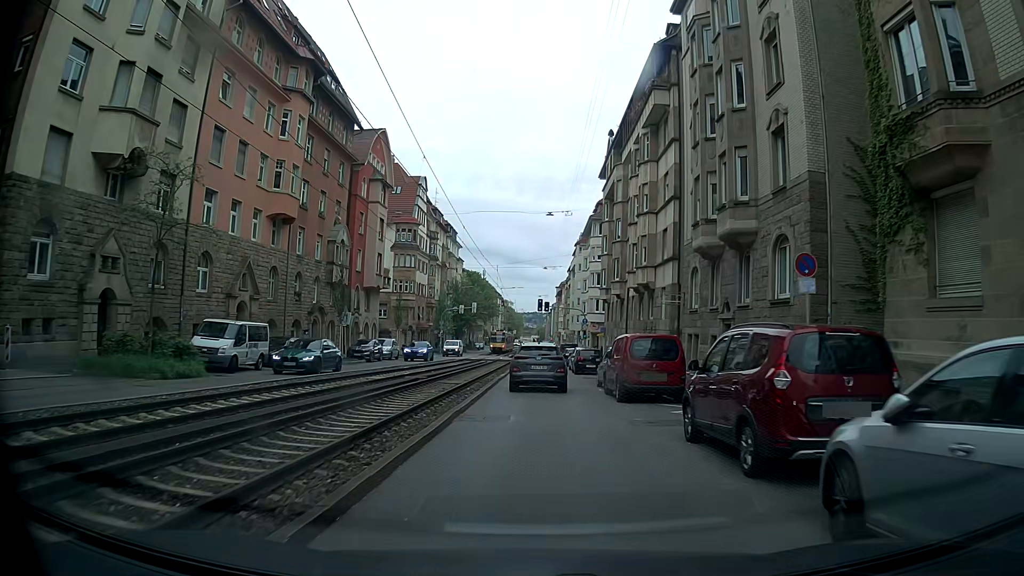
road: tertiary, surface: asphalt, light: Day
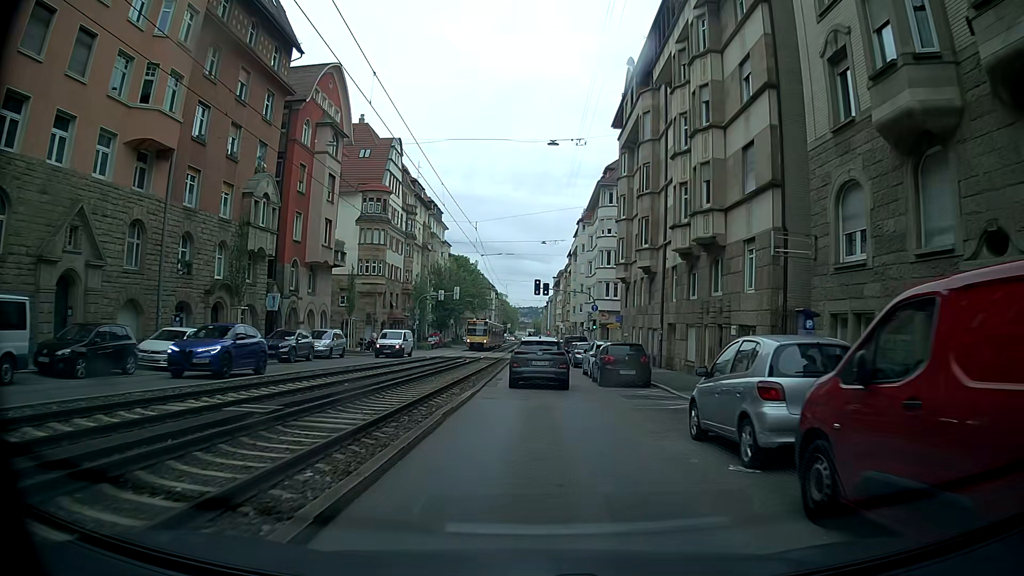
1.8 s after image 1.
(-0.1, +15.7) m; +1°
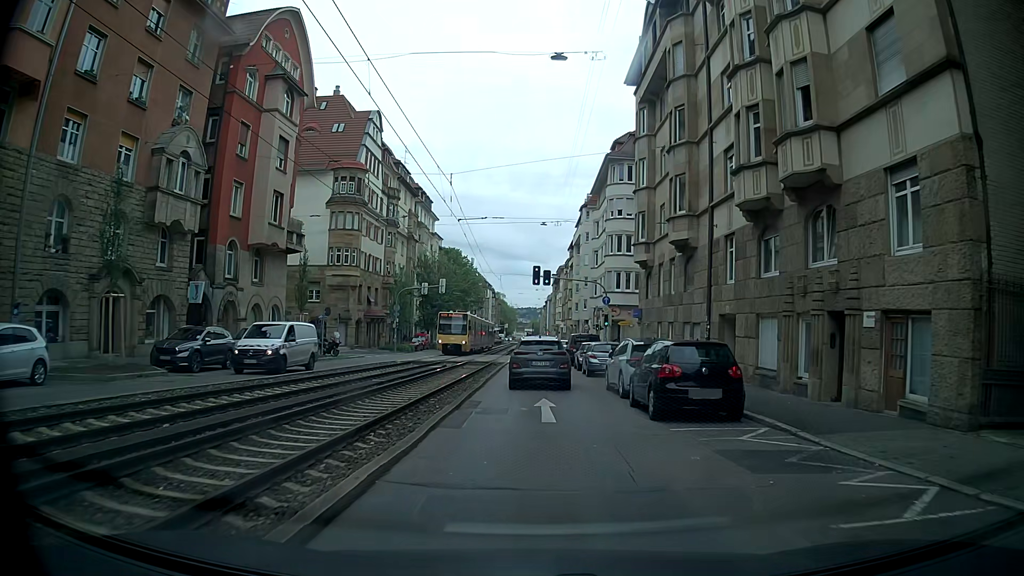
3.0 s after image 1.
(-0.2, +10.1) m; -1°
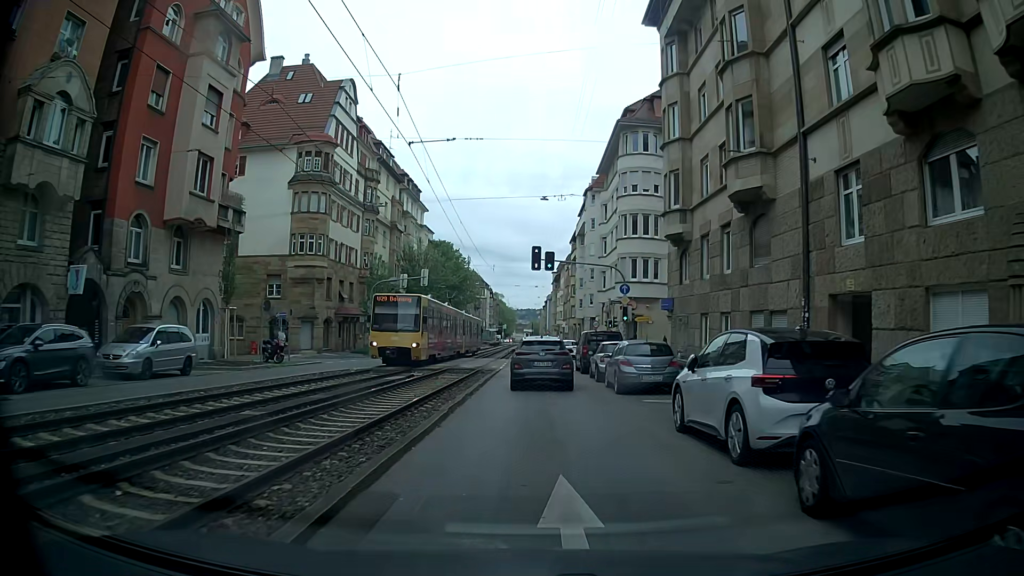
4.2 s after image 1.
(0.0, +9.8) m; -1°
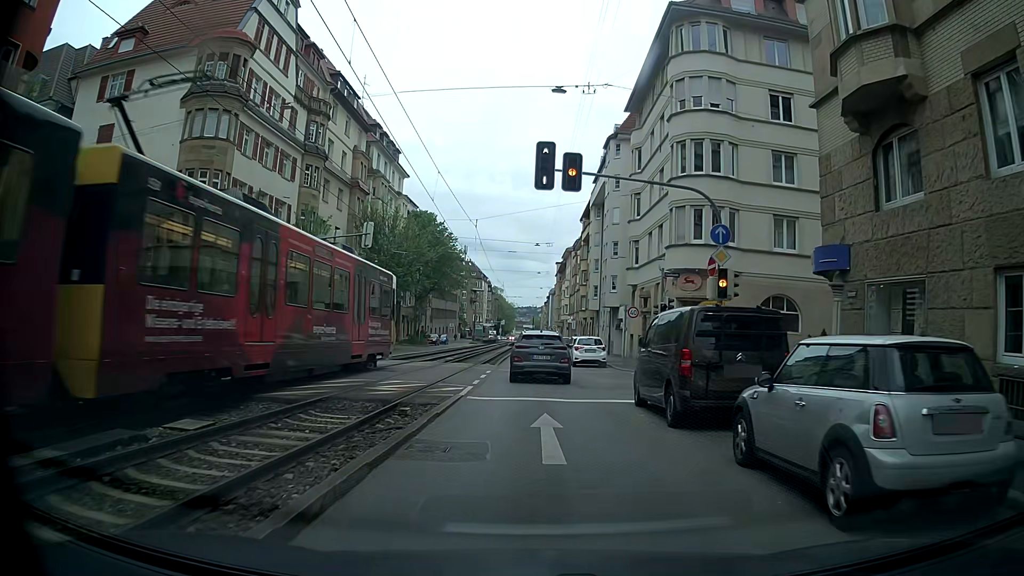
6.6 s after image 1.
(+0.2, +18.7) m; +1°
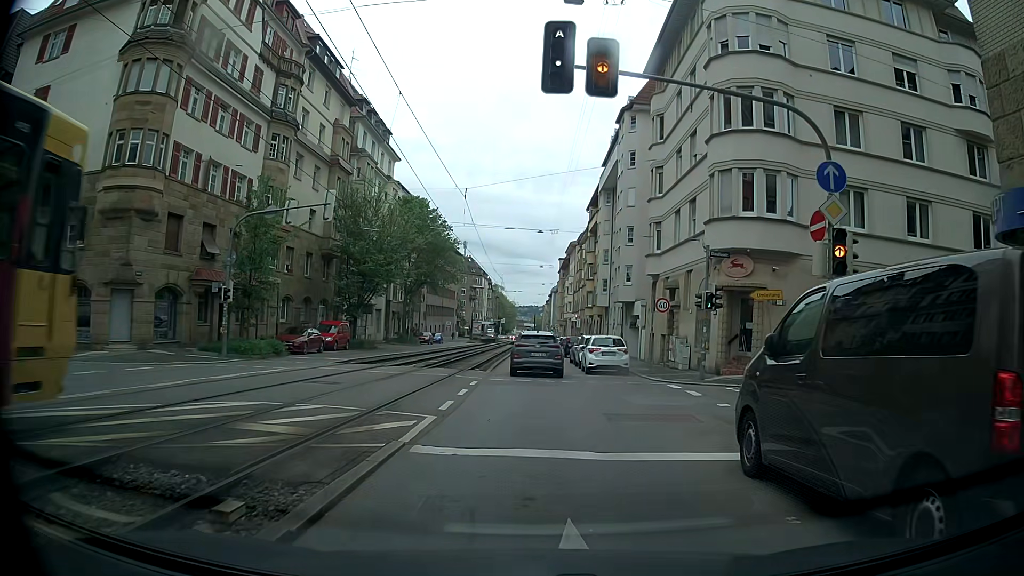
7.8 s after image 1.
(-0.1, +6.8) m; 0°
